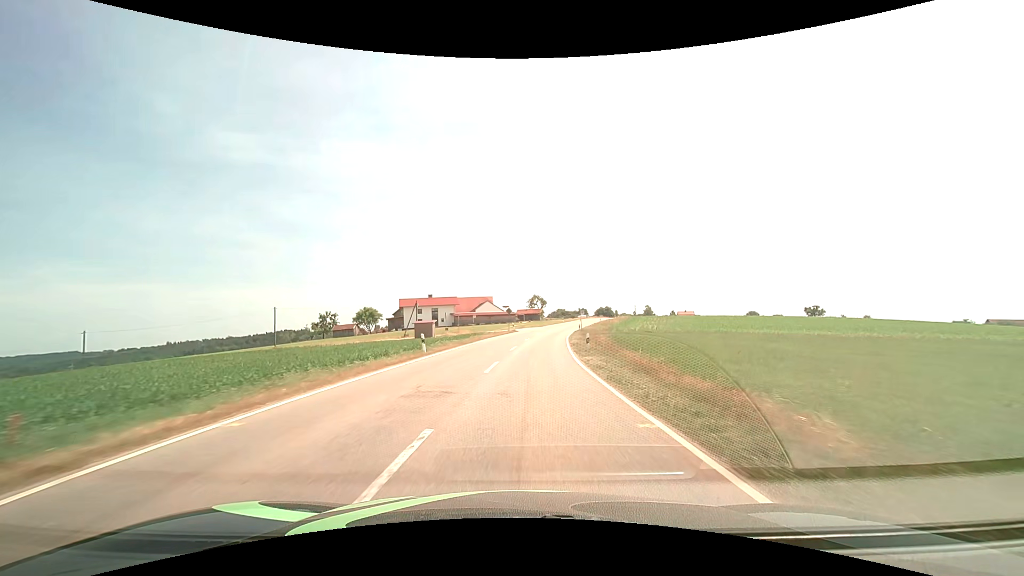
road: tertiary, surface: asphalt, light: Day
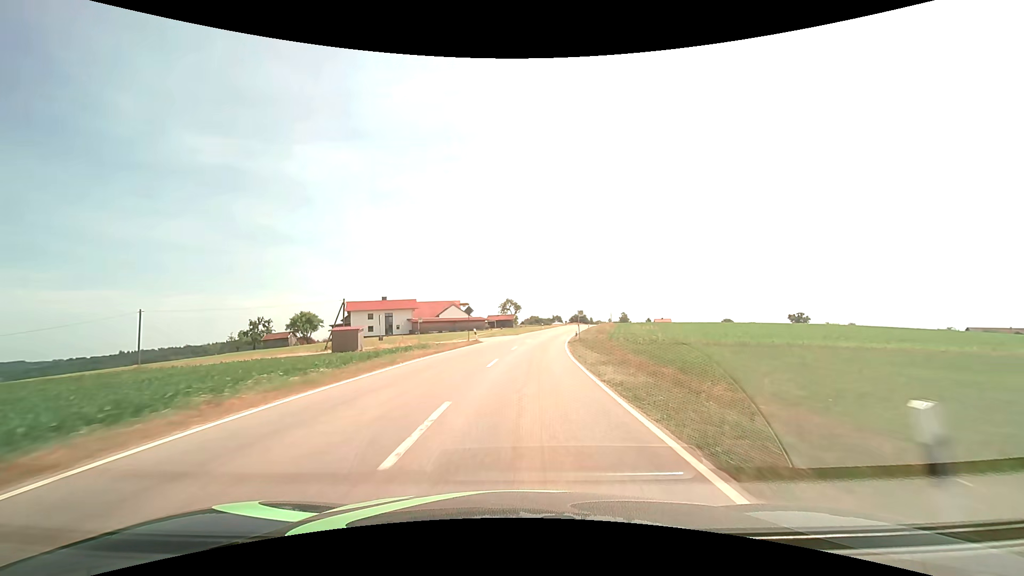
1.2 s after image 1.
(+0.6, +20.8) m; +3°
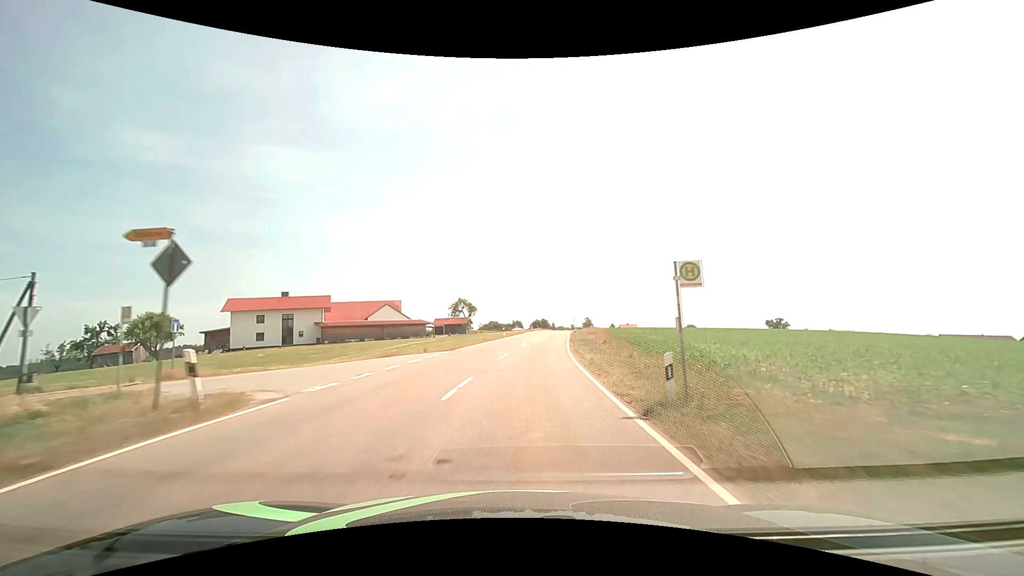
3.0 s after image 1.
(+1.3, +30.9) m; +5°
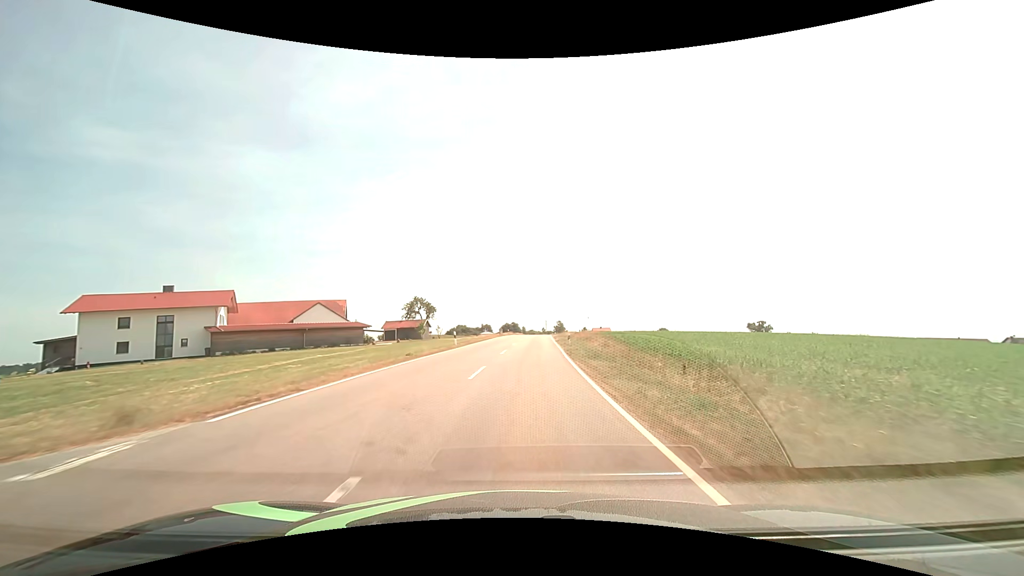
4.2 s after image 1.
(+0.6, +20.4) m; +4°
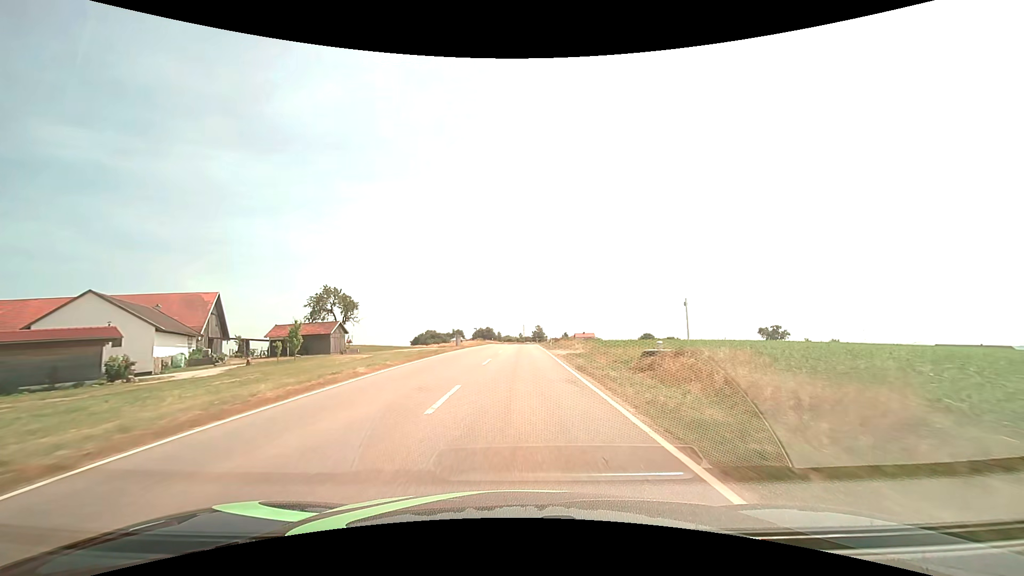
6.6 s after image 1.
(+1.1, +40.4) m; +2°
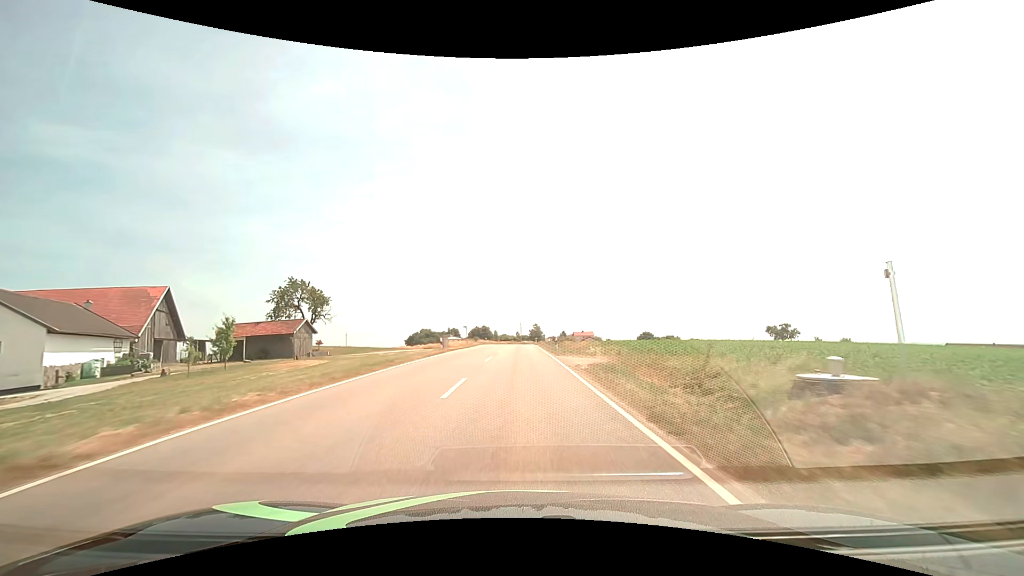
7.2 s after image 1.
(0.0, +10.1) m; 0°
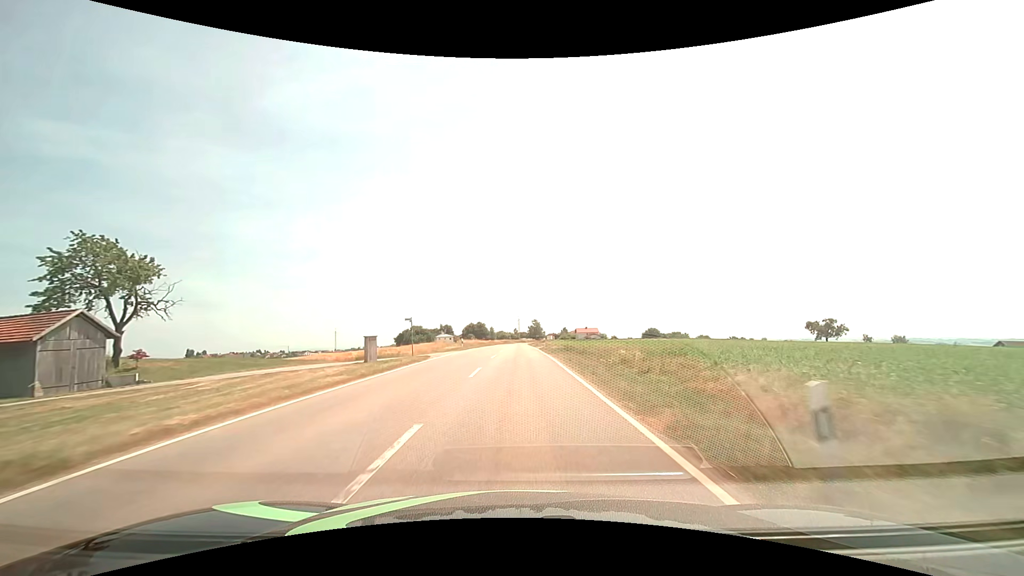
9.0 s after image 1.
(+0.2, +30.3) m; 0°
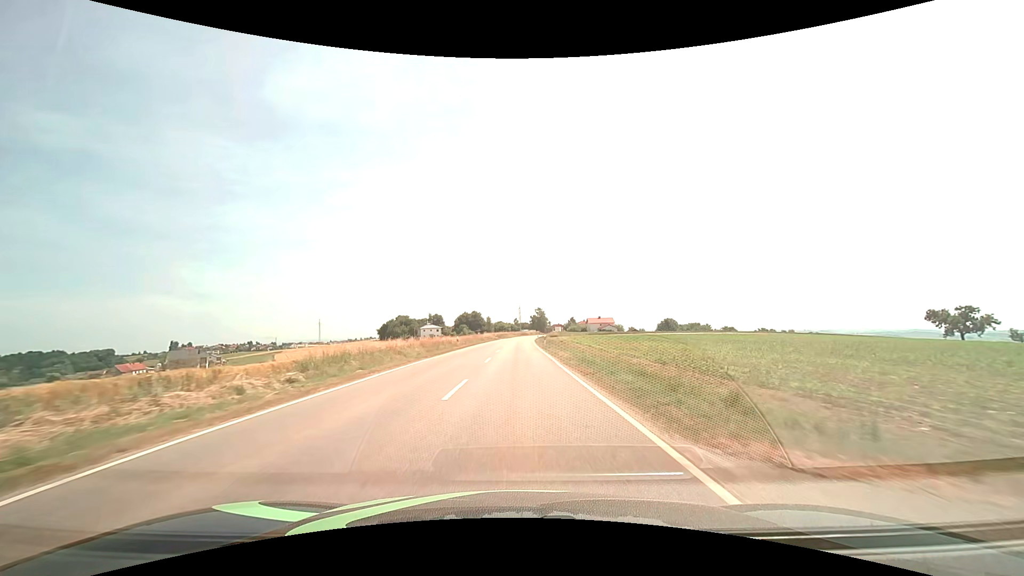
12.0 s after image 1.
(0.0, +51.8) m; 0°
(0, +10) (0, +20) (0, +30) (0, +40) (0, +50) (0, +60) (+1, +70) (+1, +80) (+1, +90) (+2, +100) m
